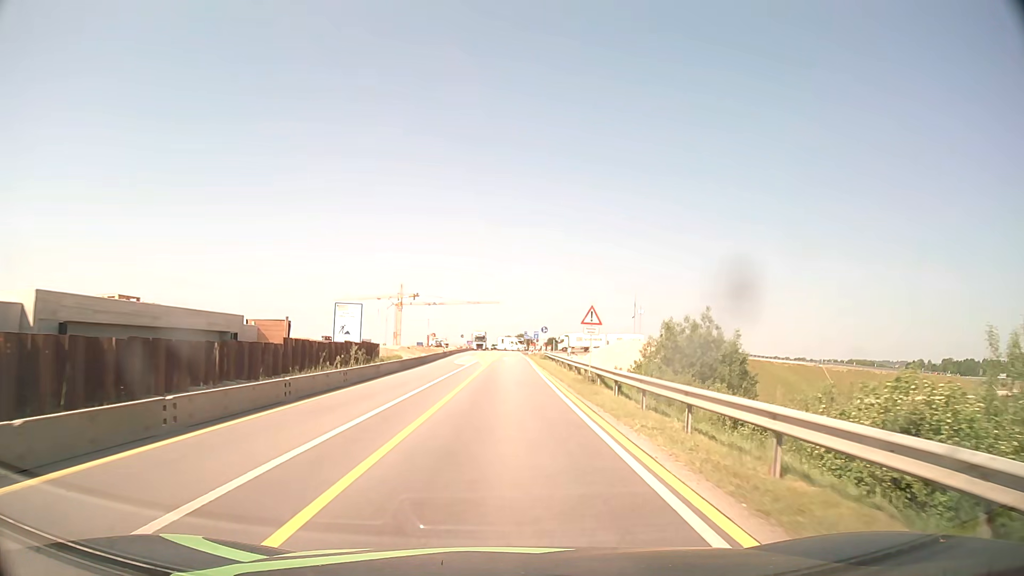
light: Day
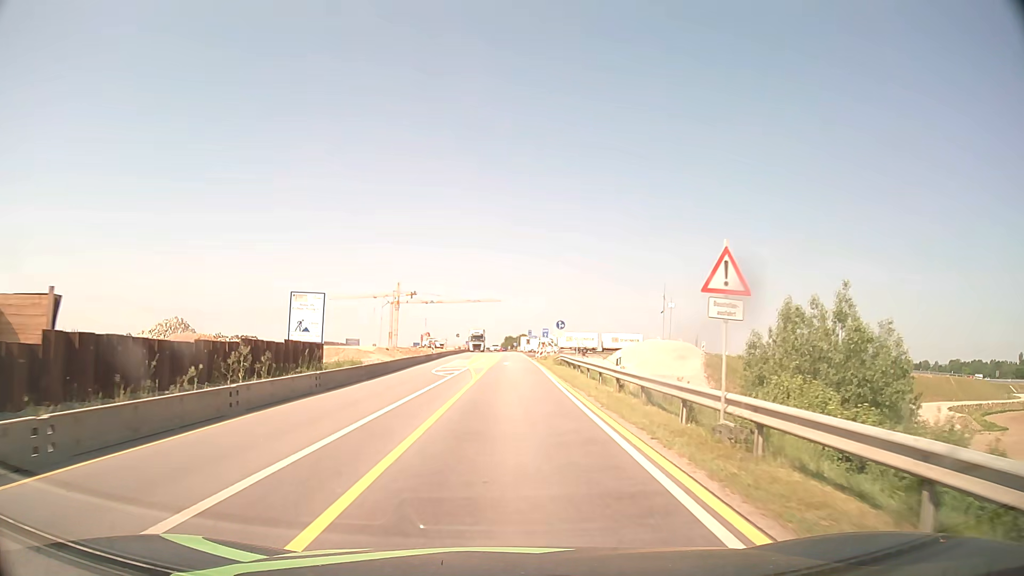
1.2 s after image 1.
(0.0, +15.3) m; 0°
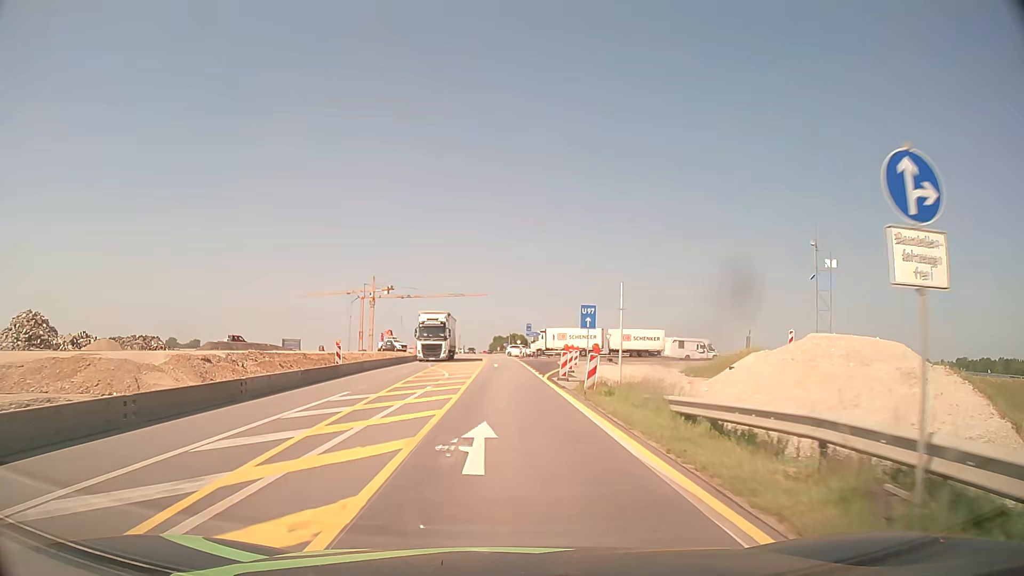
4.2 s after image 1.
(+0.3, +38.1) m; +1°
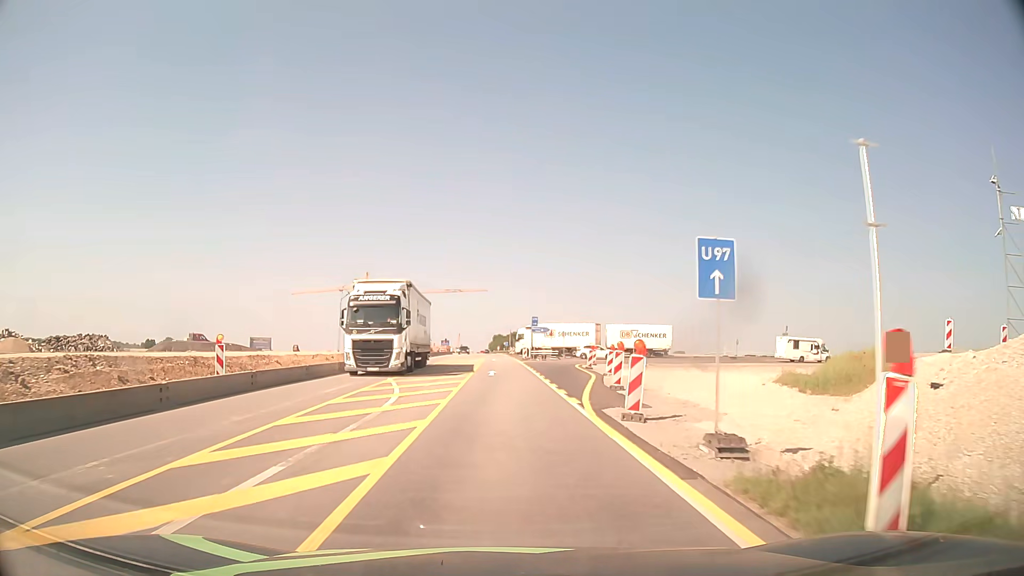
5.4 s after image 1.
(0.0, +15.2) m; 0°
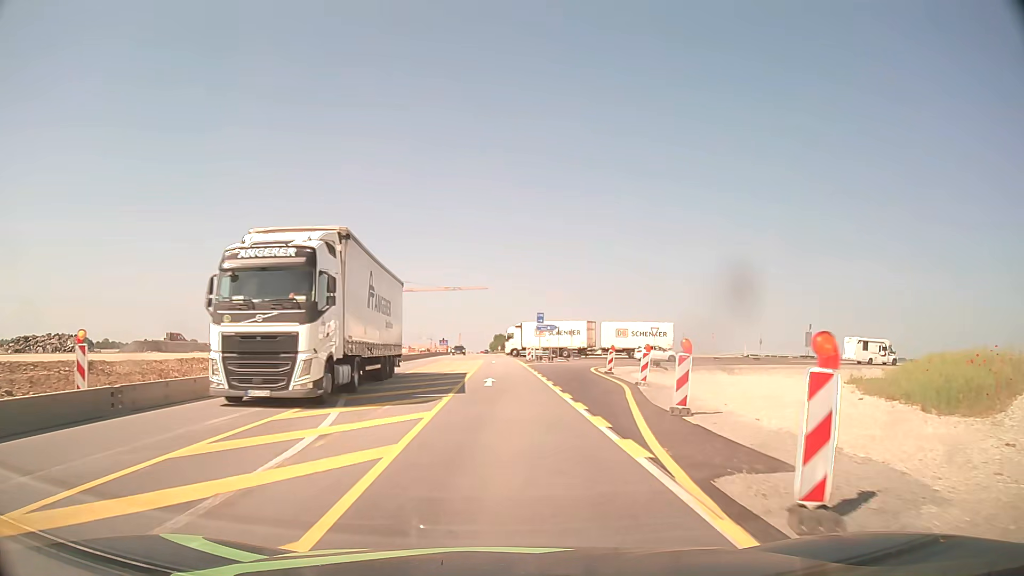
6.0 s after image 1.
(0.0, +7.6) m; 0°
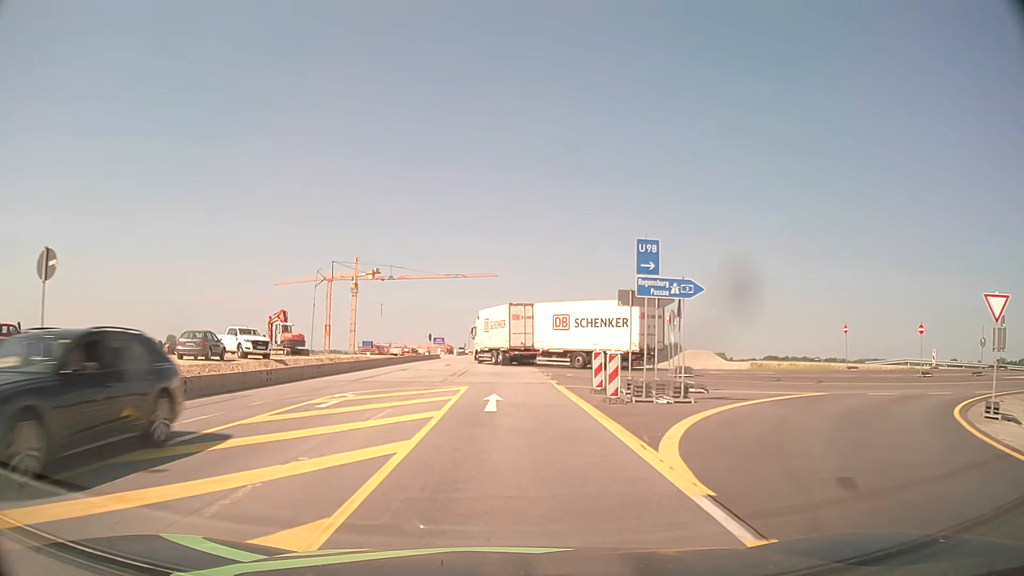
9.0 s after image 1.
(-0.3, +38.1) m; -1°
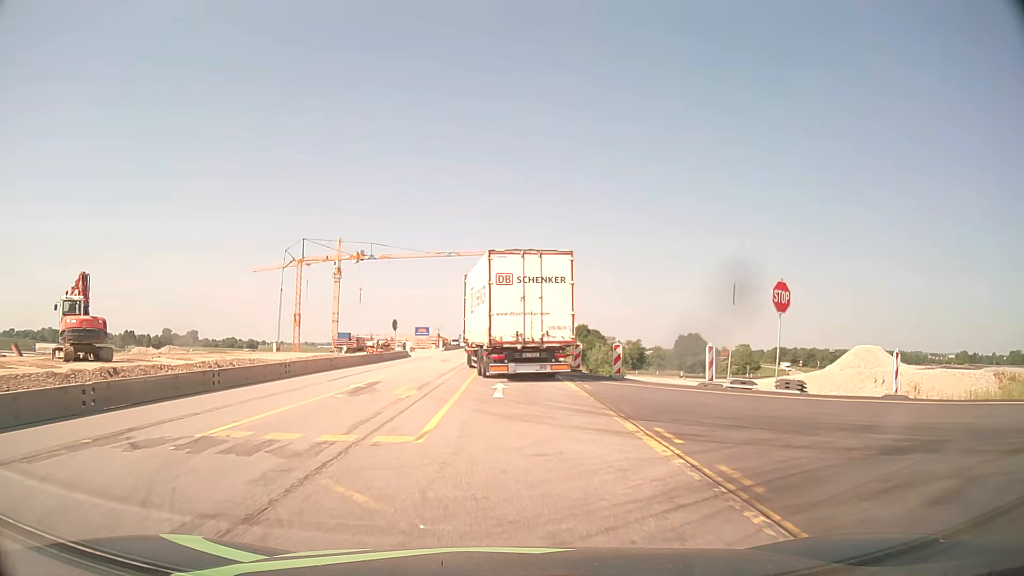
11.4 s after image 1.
(-0.1, +28.2) m; 0°
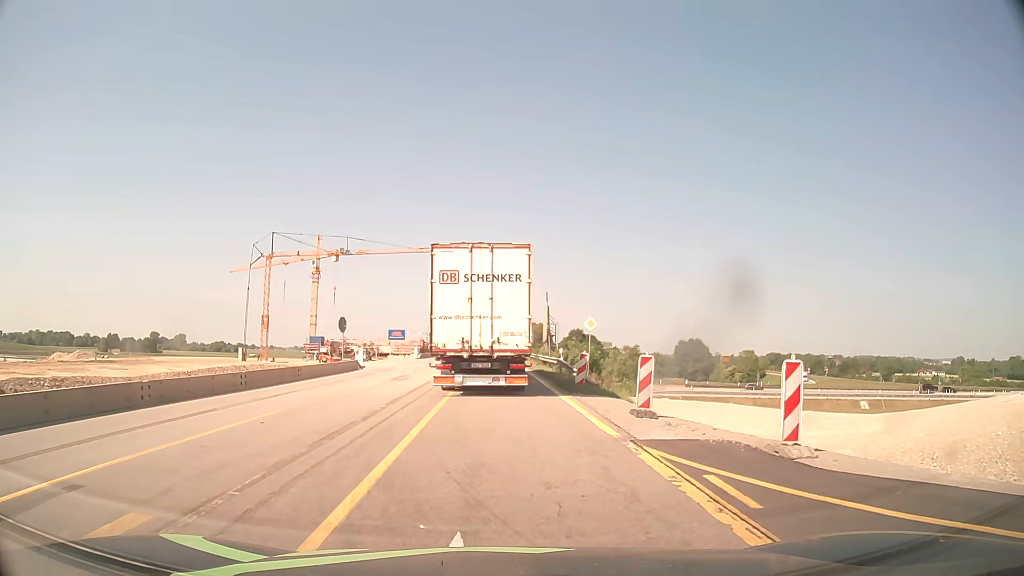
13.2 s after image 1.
(+0.1, +15.1) m; +1°
(0, +10) (0, +20) (0, +30) (-1, +40) (-1, +50) (-1, +60) (-1, +70) (-1, +80) (-2, +90) (-2, +100) m
